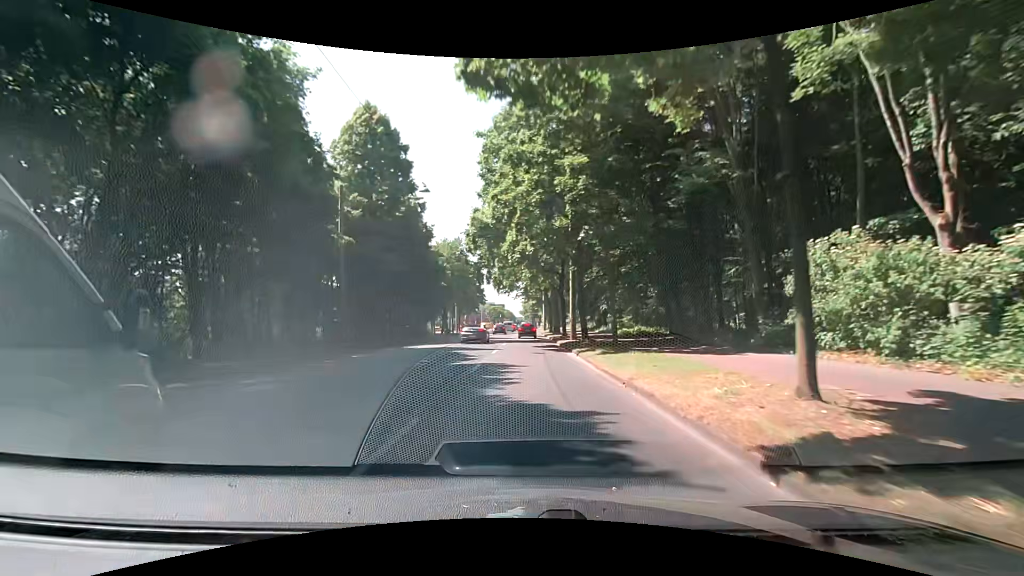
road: primary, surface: asphalt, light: Day
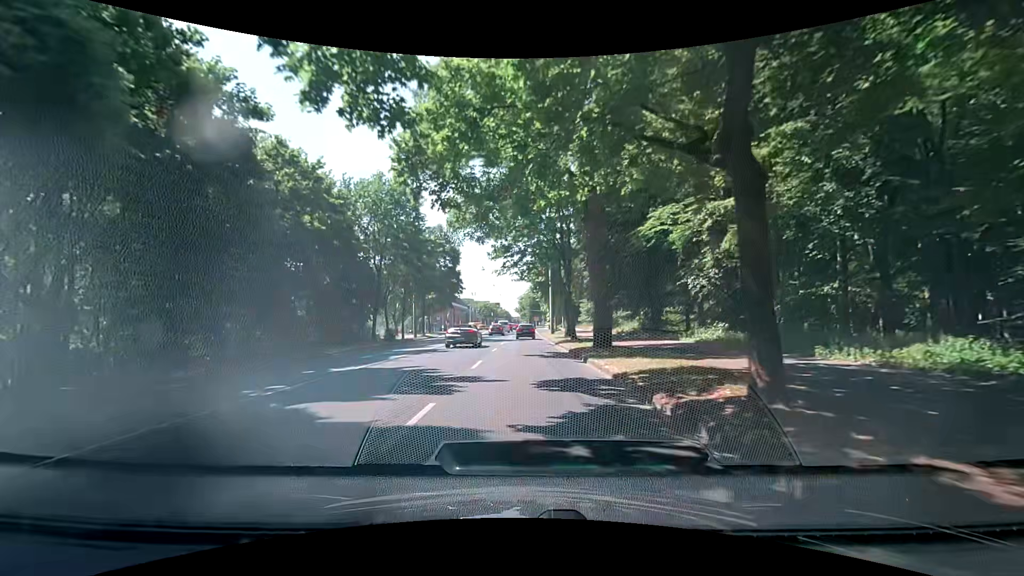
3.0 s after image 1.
(+1.0, +37.0) m; +1°
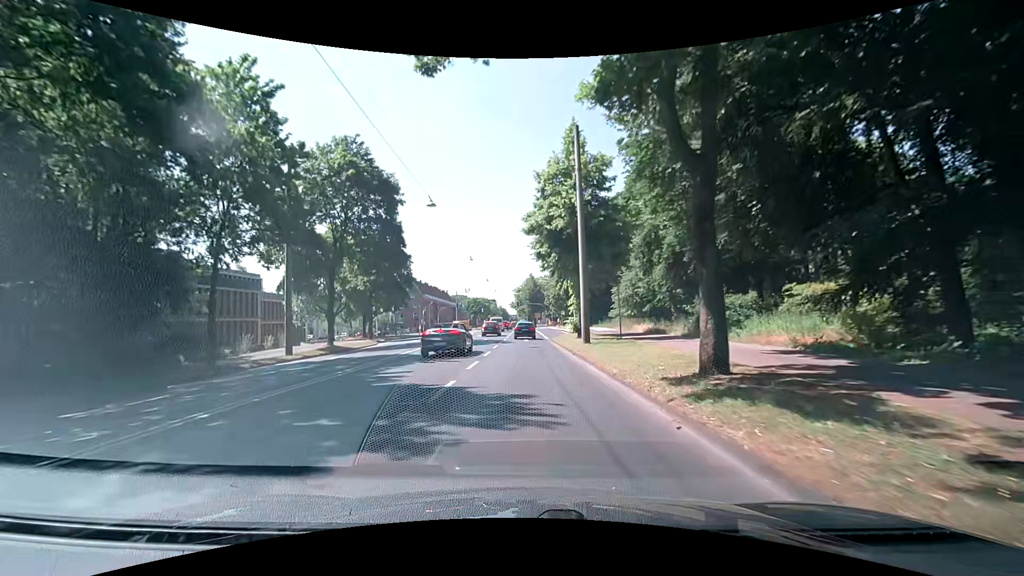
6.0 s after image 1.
(+0.6, +35.3) m; +1°
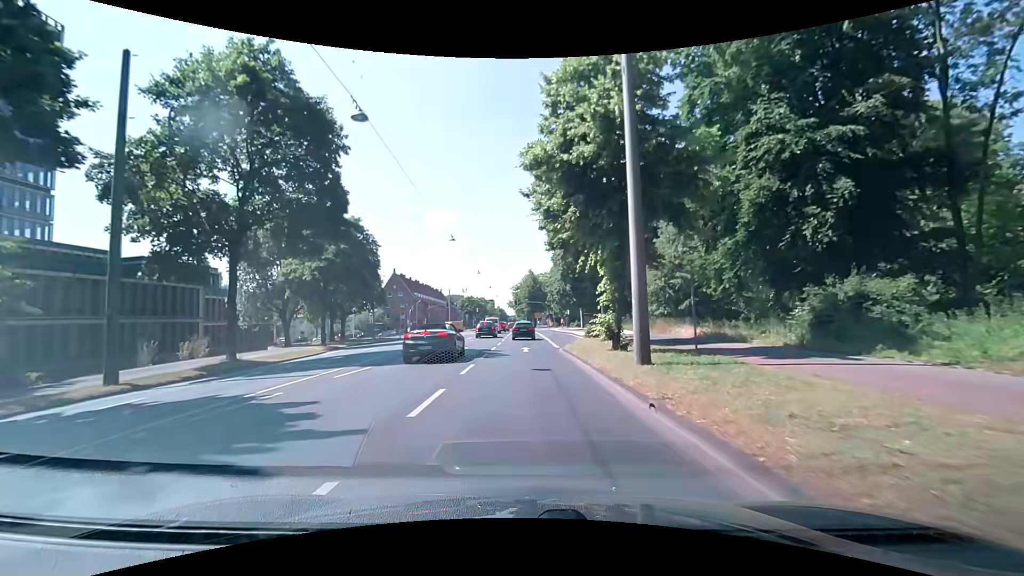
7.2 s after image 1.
(-0.1, +13.2) m; 0°
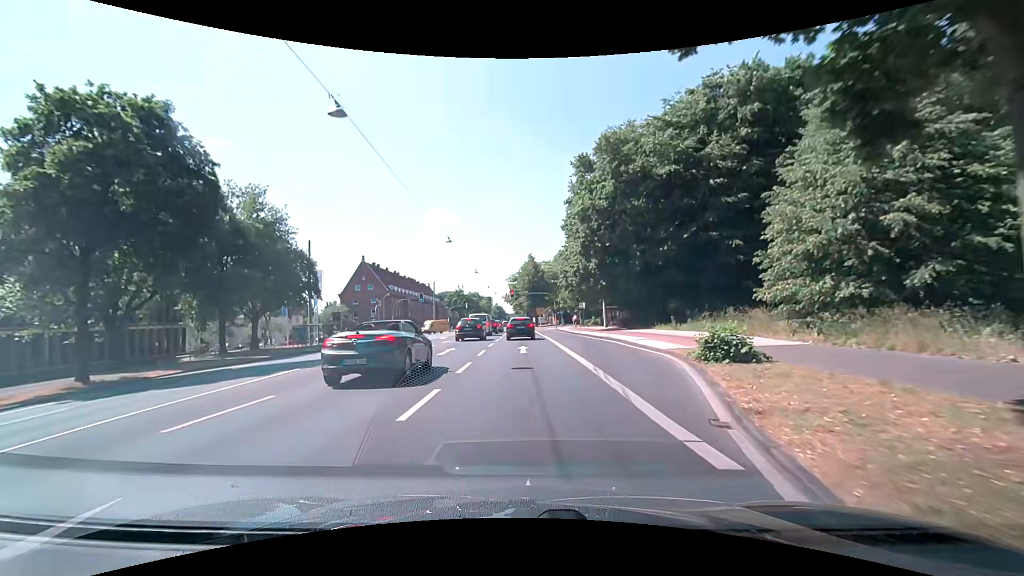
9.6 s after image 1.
(0.0, +24.5) m; +1°
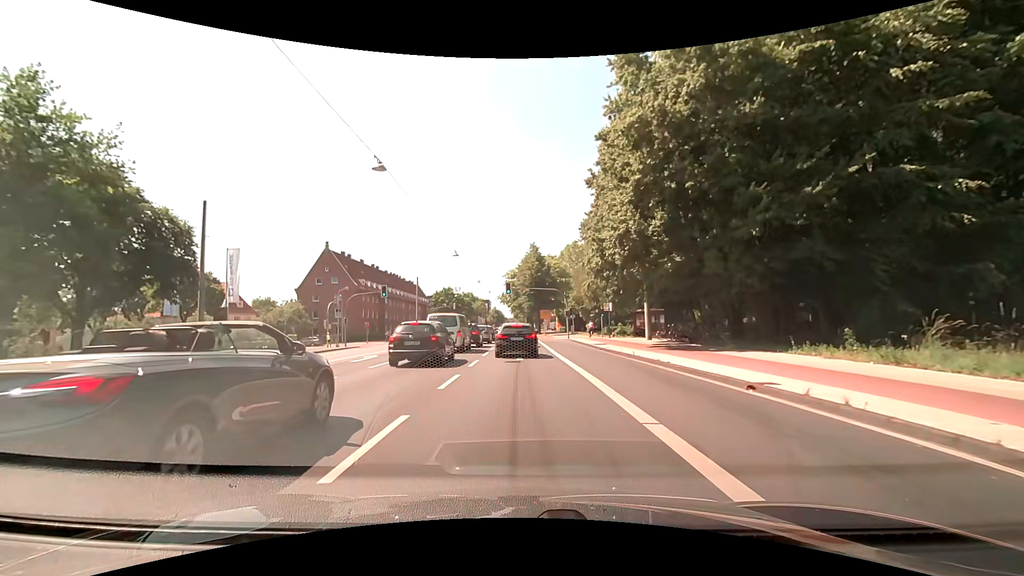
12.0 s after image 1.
(-0.3, +20.1) m; -1°
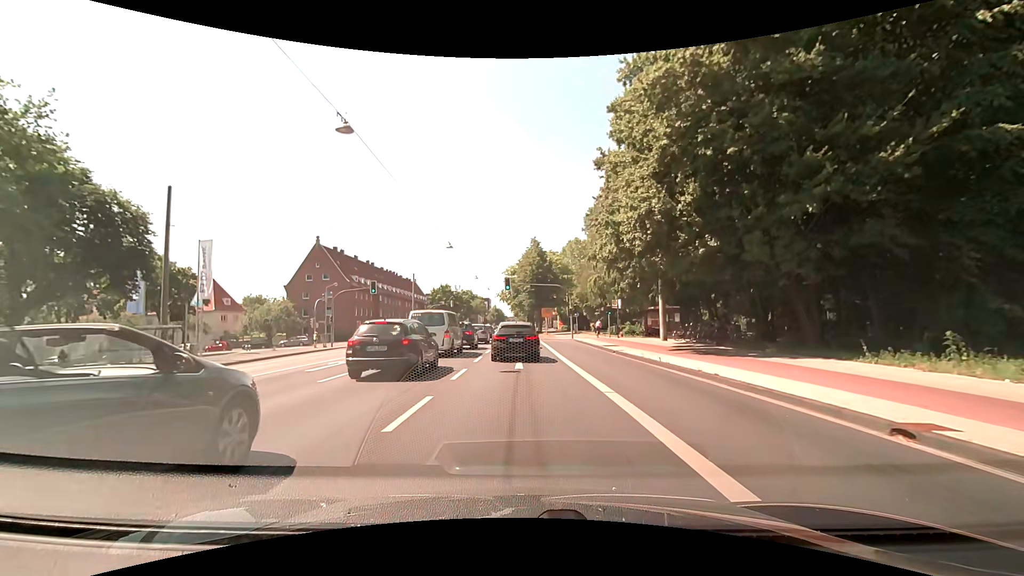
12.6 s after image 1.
(0.0, +4.0) m; 0°
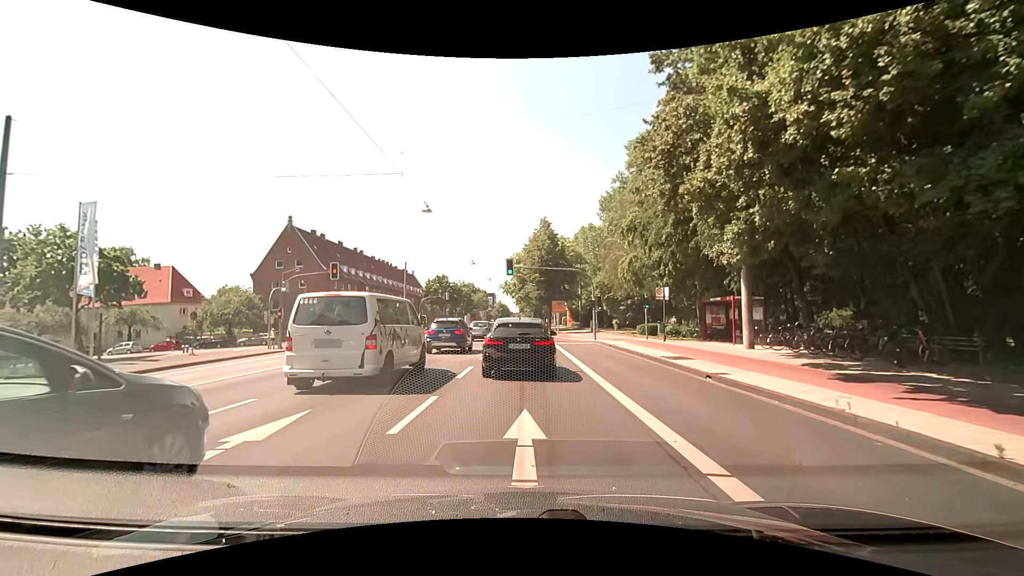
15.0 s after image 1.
(-0.1, +12.0) m; -2°
(0, +10) (0, +20) (+1, +30) (+1, +40) (+1, +50) (+1, +60) (+1, +70) (+2, +80) (+2, +90) (+2, +100) m
